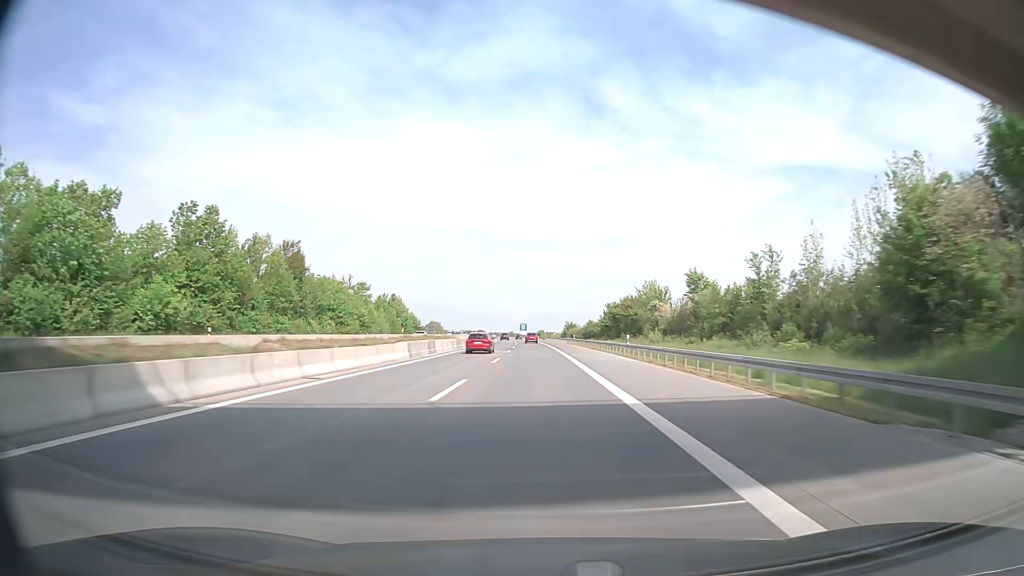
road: motorway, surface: asphalt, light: Day
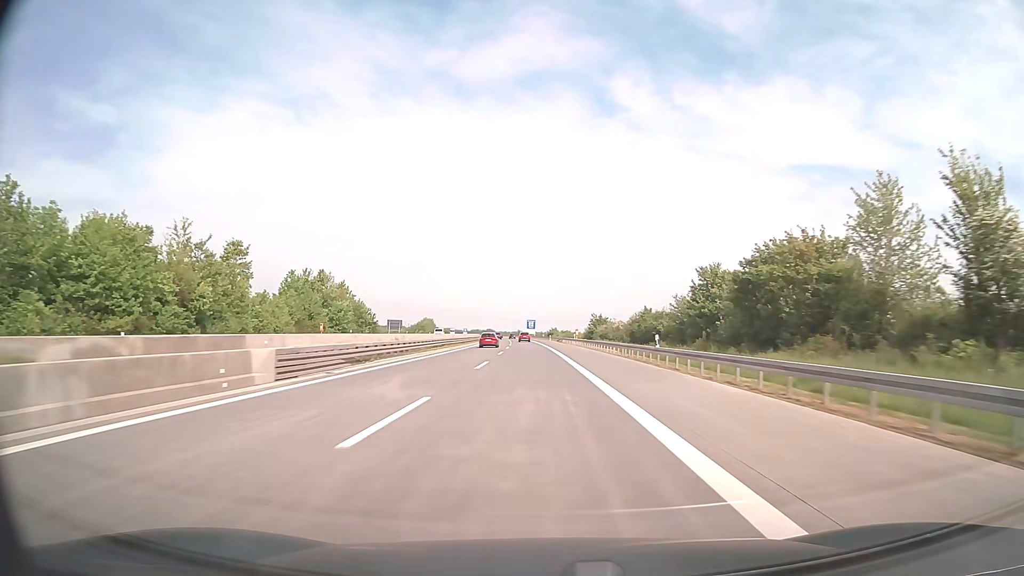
(-0.4, +59.6) m; -1°
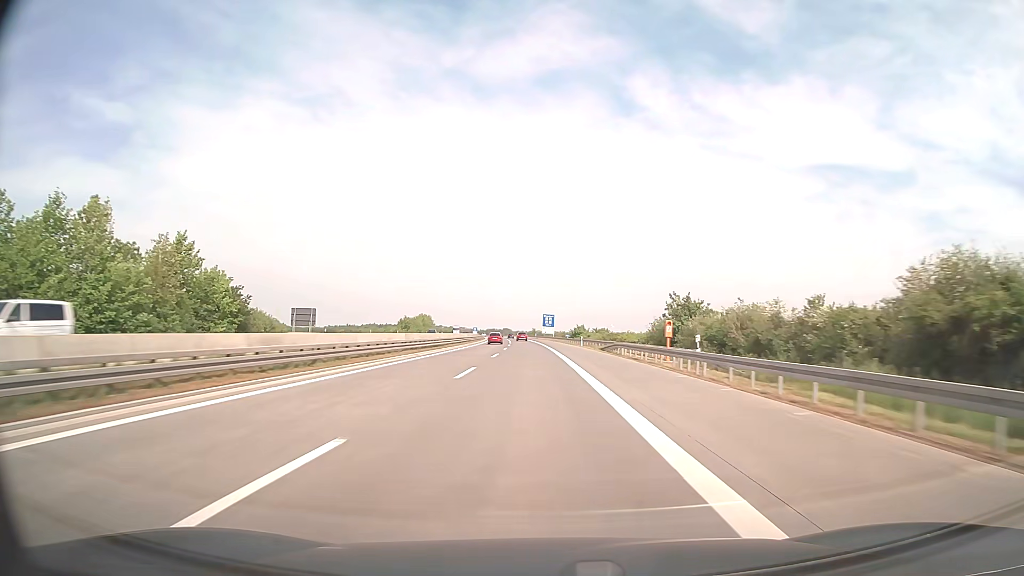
(-0.7, +59.6) m; -1°
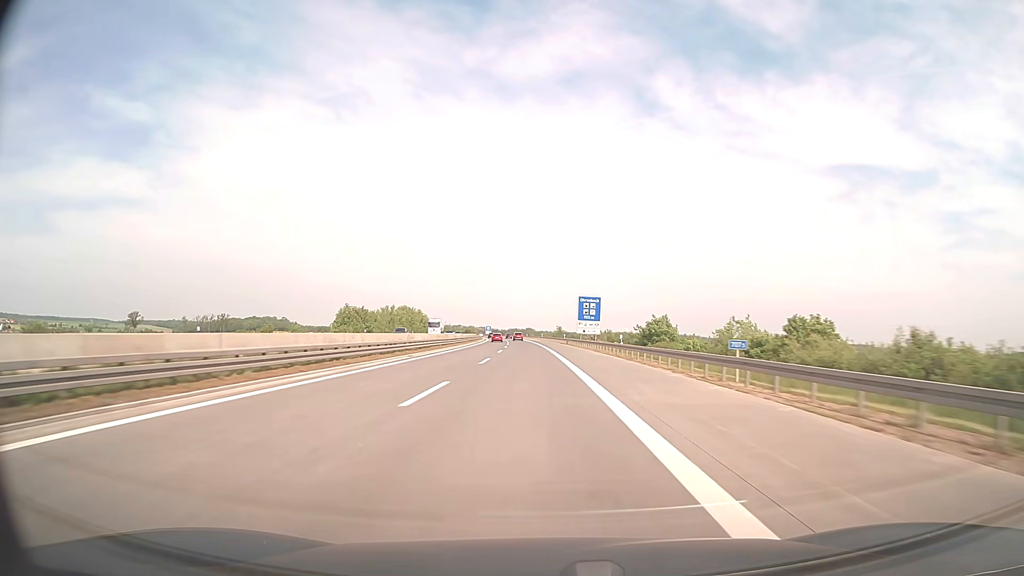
(-1.4, +79.5) m; -2°
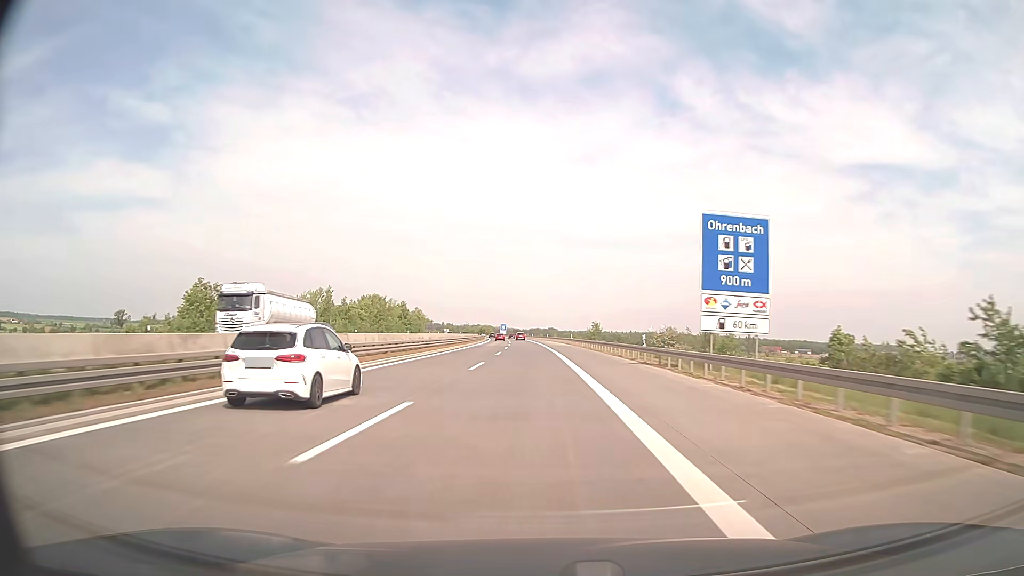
(-0.8, +59.6) m; -2°
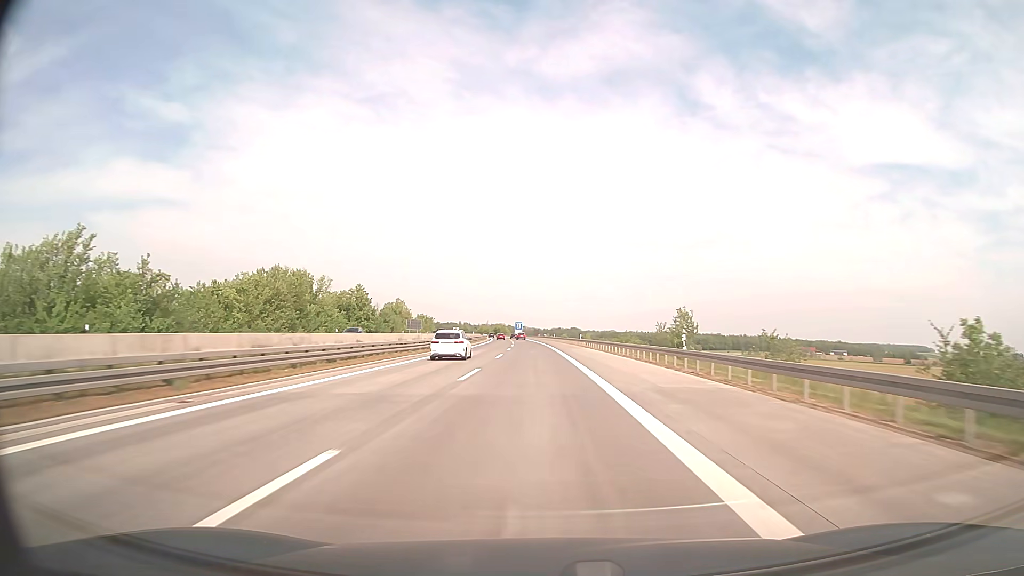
(-1.0, +59.6) m; -2°
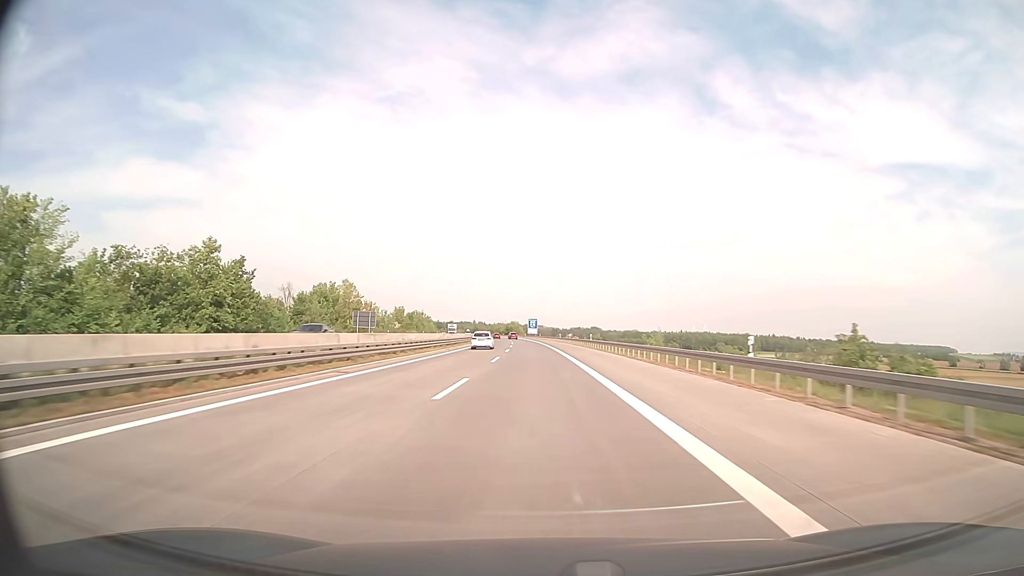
(-0.9, +59.6) m; -2°
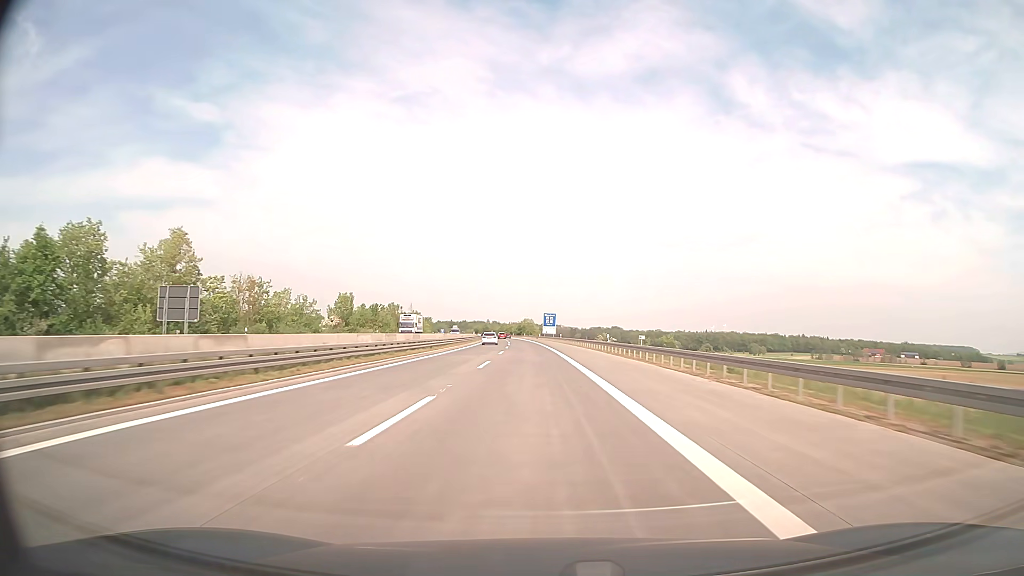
(-0.7, +59.6) m; -1°
(0, +10) (0, +20) (0, +30) (0, +40) (-1, +50) (-1, +60) (-1, +70) (-2, +80) (-2, +90) (-3, +100) m
